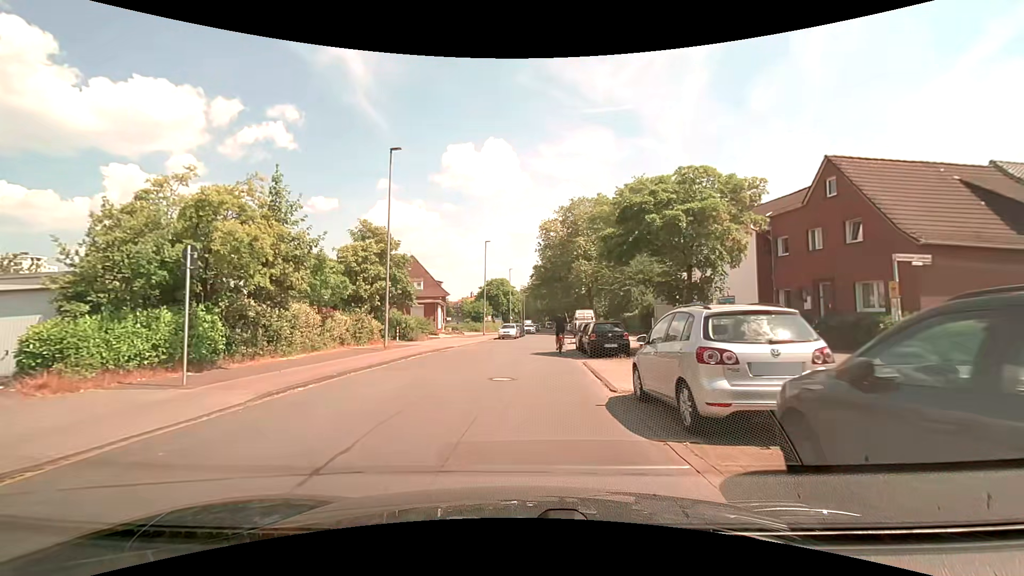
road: residential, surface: asphalt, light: Day
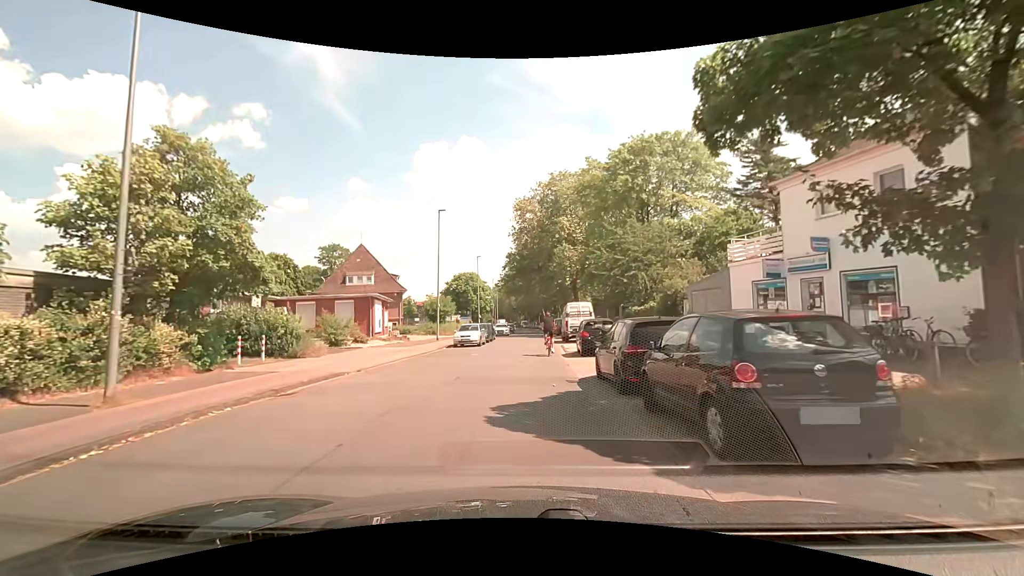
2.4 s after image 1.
(+0.3, +15.2) m; +3°
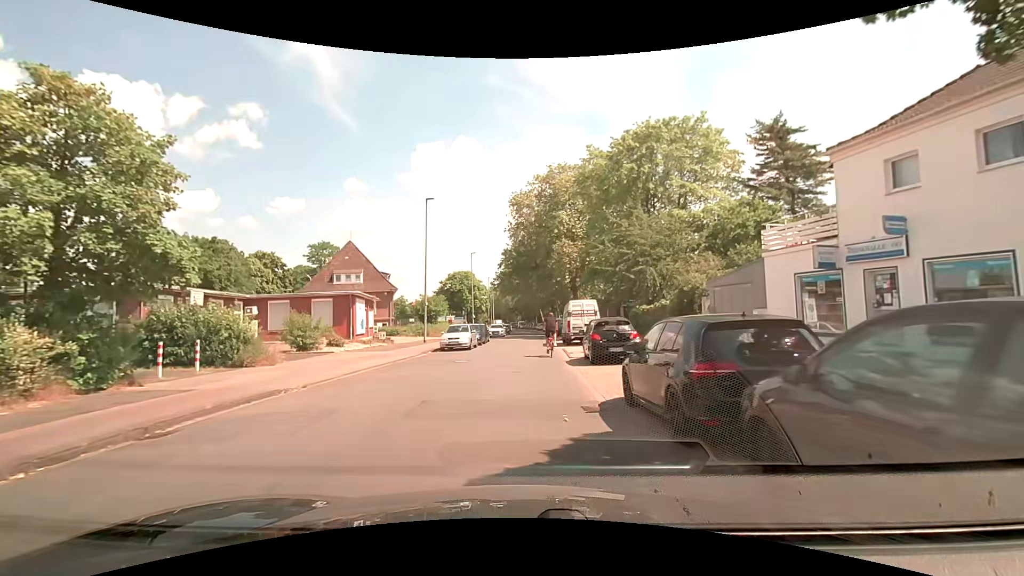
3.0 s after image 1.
(0.0, +3.8) m; 0°
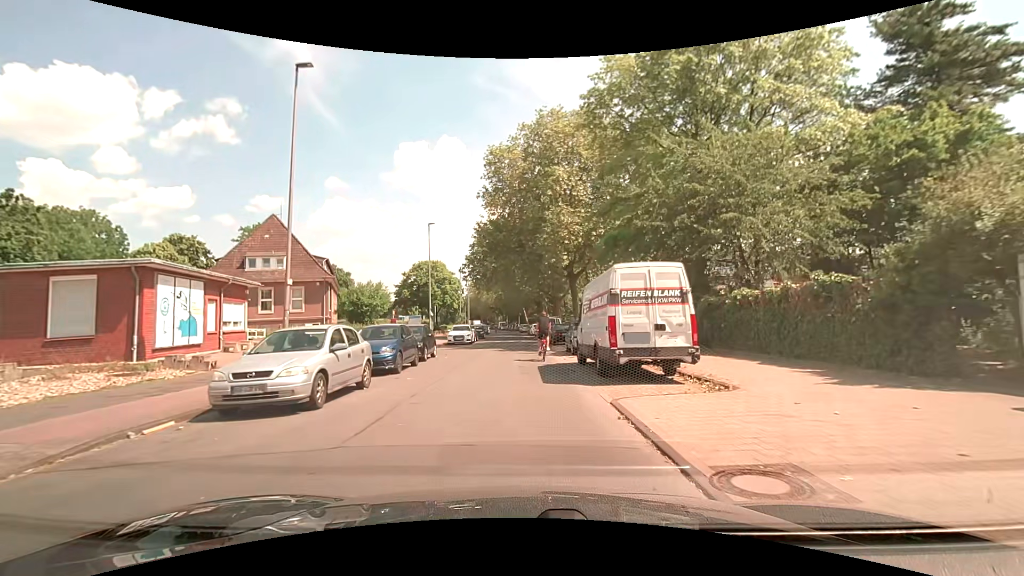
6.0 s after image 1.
(+0.3, +18.6) m; +3°
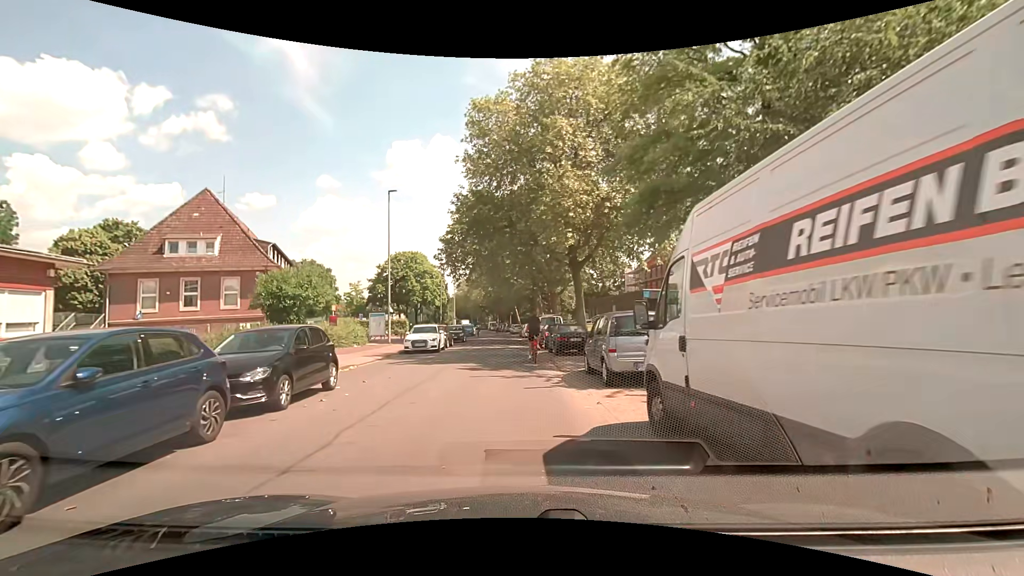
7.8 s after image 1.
(+0.1, +10.8) m; 0°
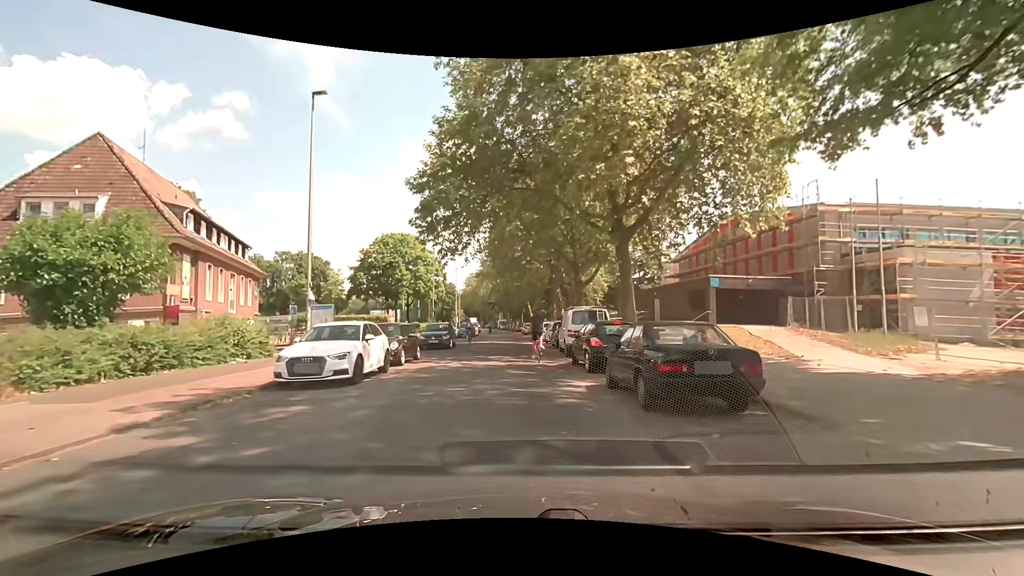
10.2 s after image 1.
(-0.1, +14.3) m; -1°
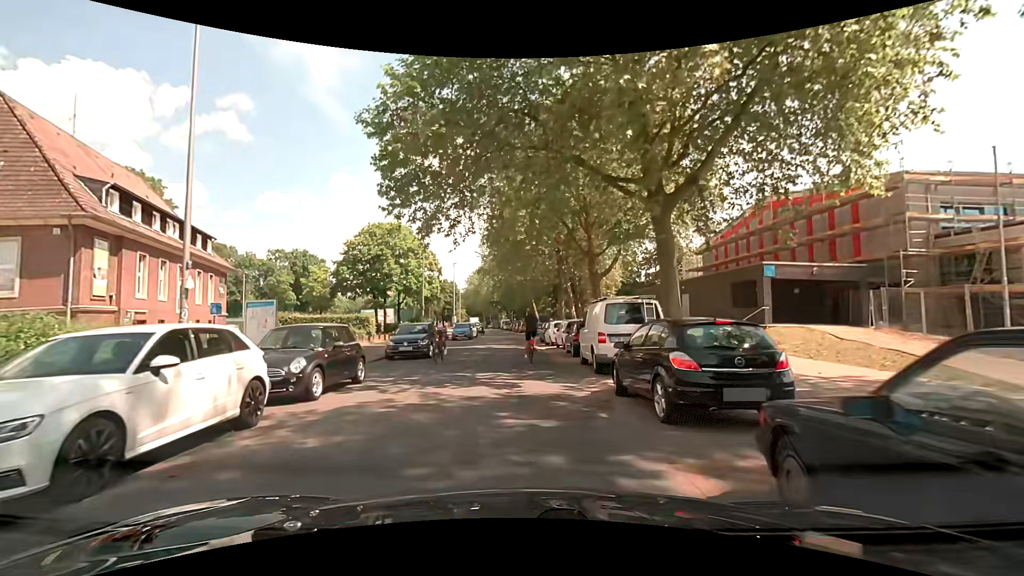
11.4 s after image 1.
(0.0, +7.1) m; 0°
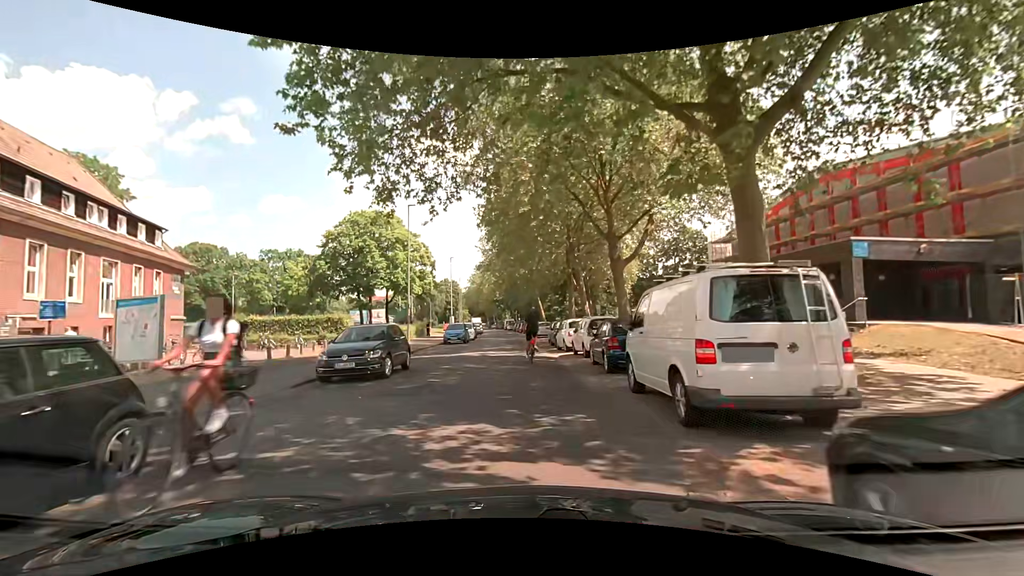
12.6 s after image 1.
(0.0, +7.1) m; 0°
(0, +10) (0, +20) (-1, +30) (-1, +40) (-2, +50) (-2, +60) (-3, +70) (-4, +80) (-5, +90) (-6, +100) m
